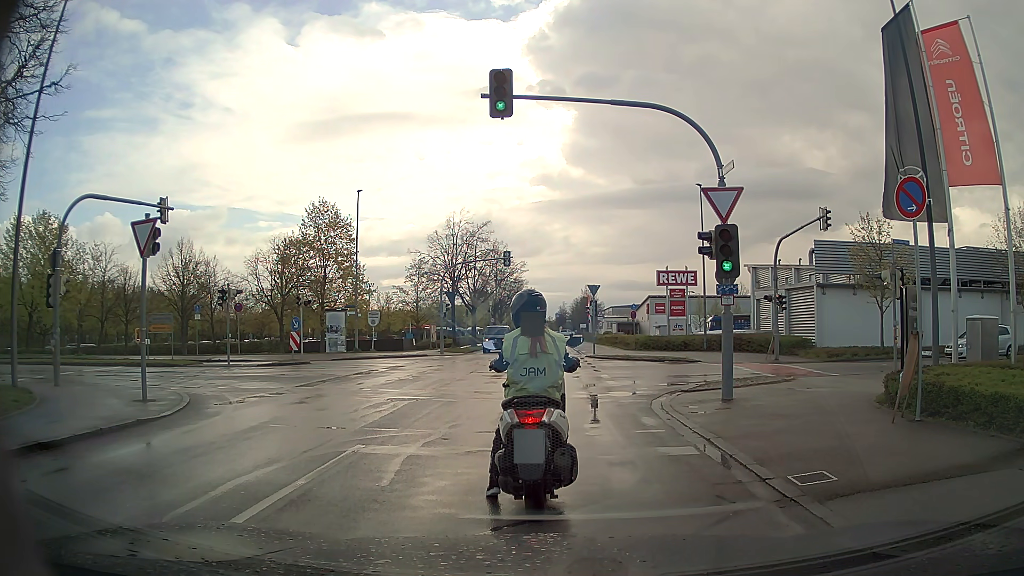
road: residential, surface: asphalt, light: Day
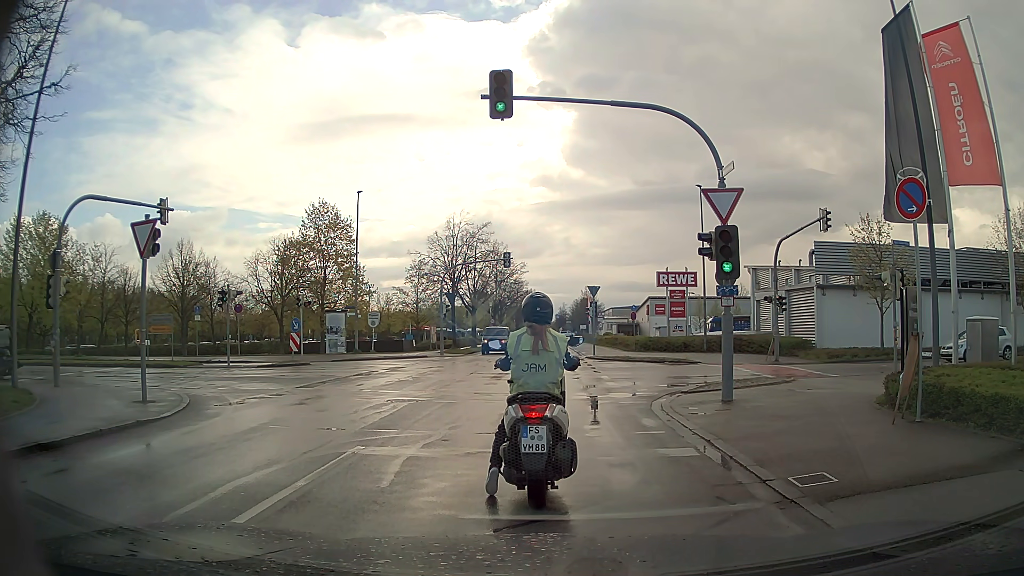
(0.0, 0.0) m; 0°
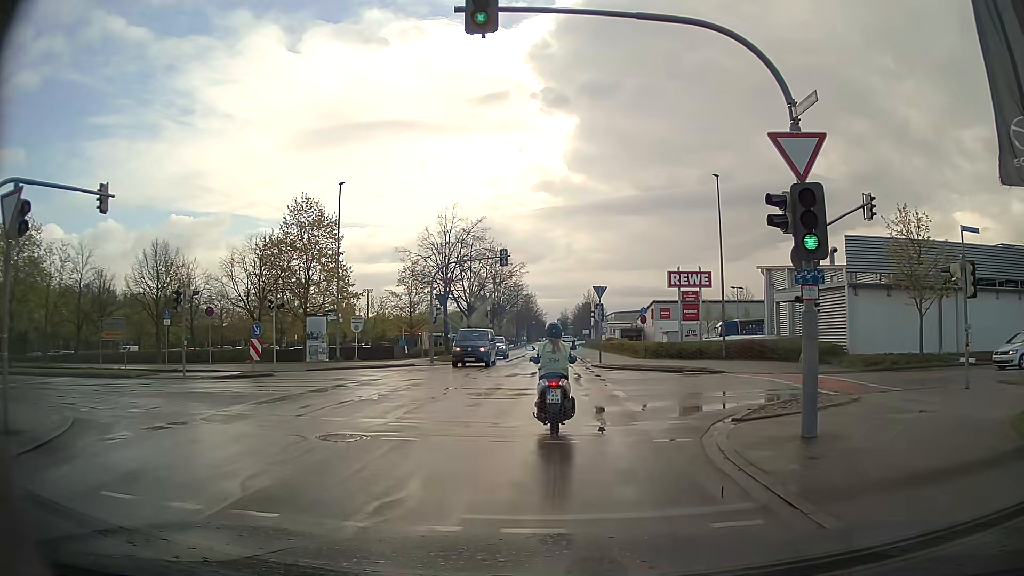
(+0.1, +4.5) m; +2°
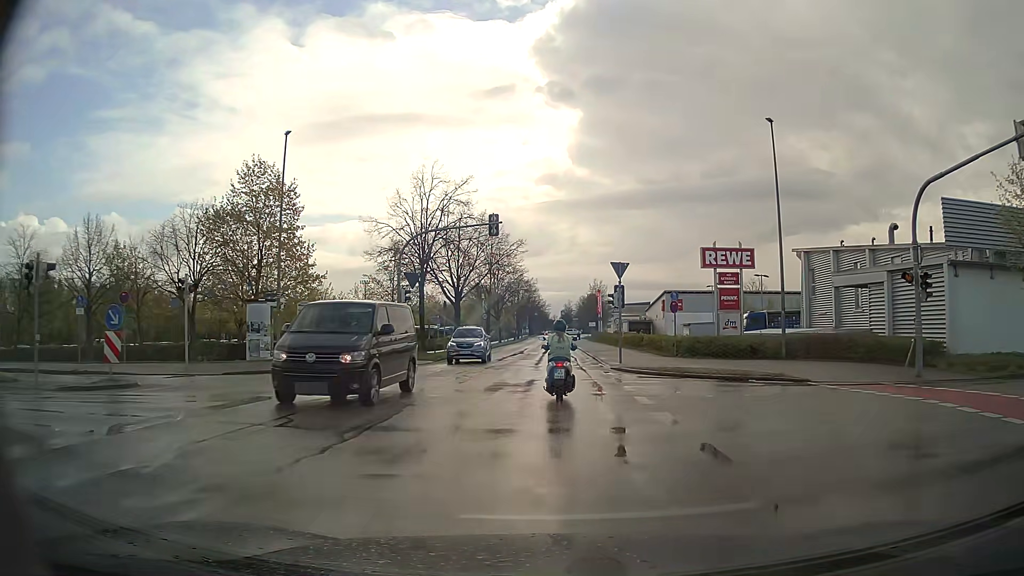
(0.0, +9.6) m; 0°
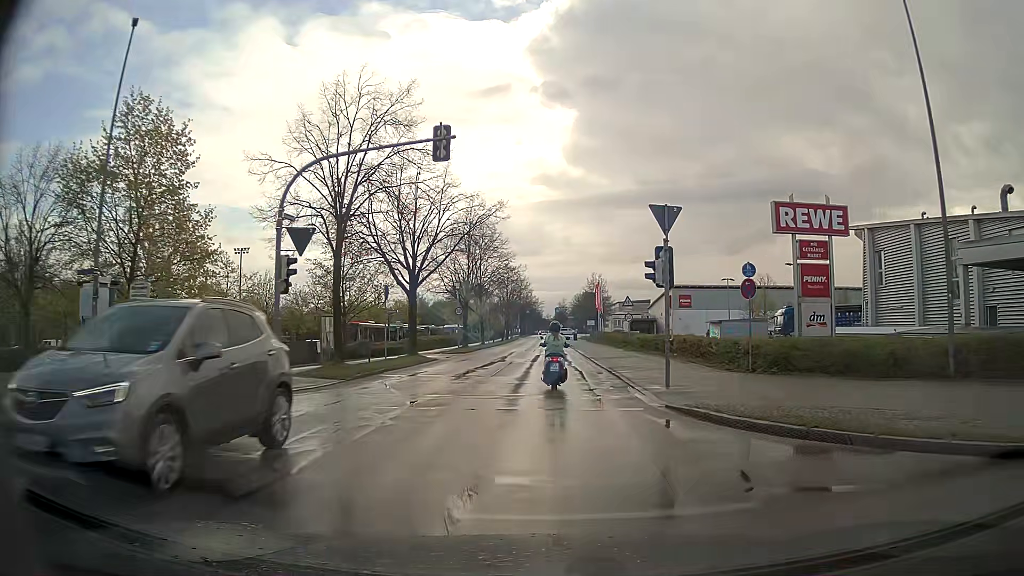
(+0.1, +13.4) m; +1°
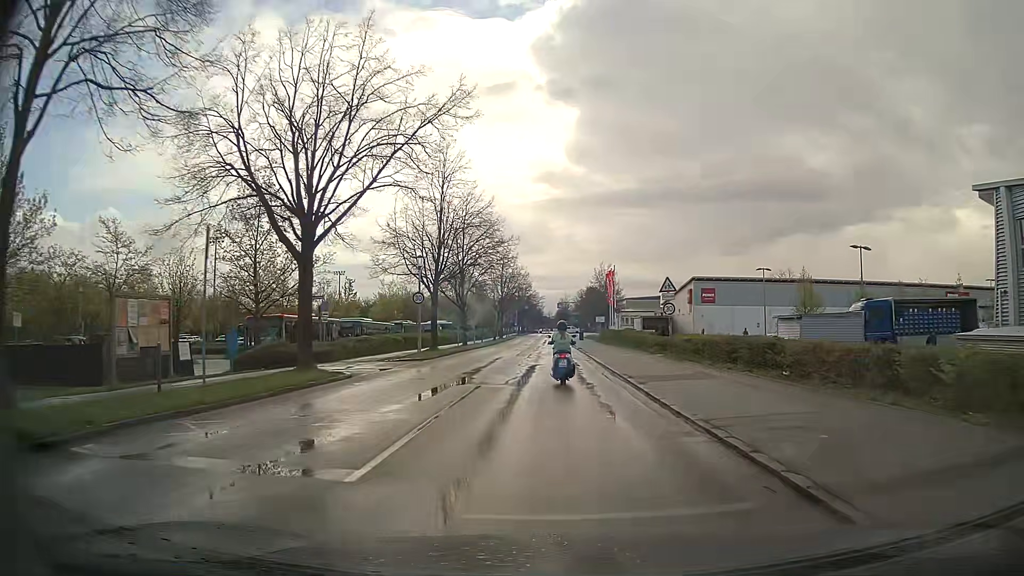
(-0.1, +15.2) m; 0°
(0, +10) (0, +20) (0, +30) (0, +40) (0, +50) (0, +60) (0, +70) (+1, +80) (+1, +90) (+1, +100) m
